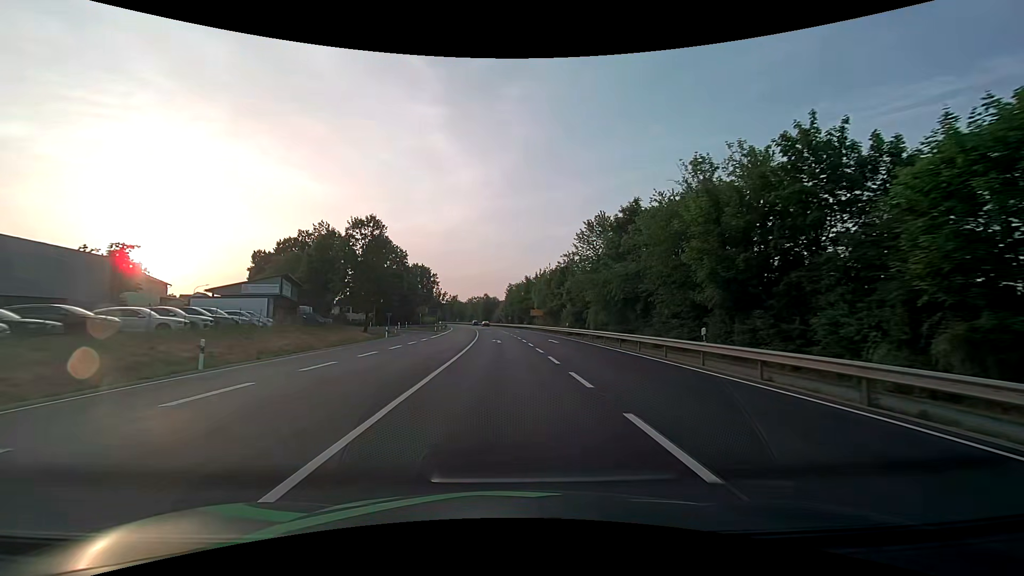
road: primary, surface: asphalt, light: Day
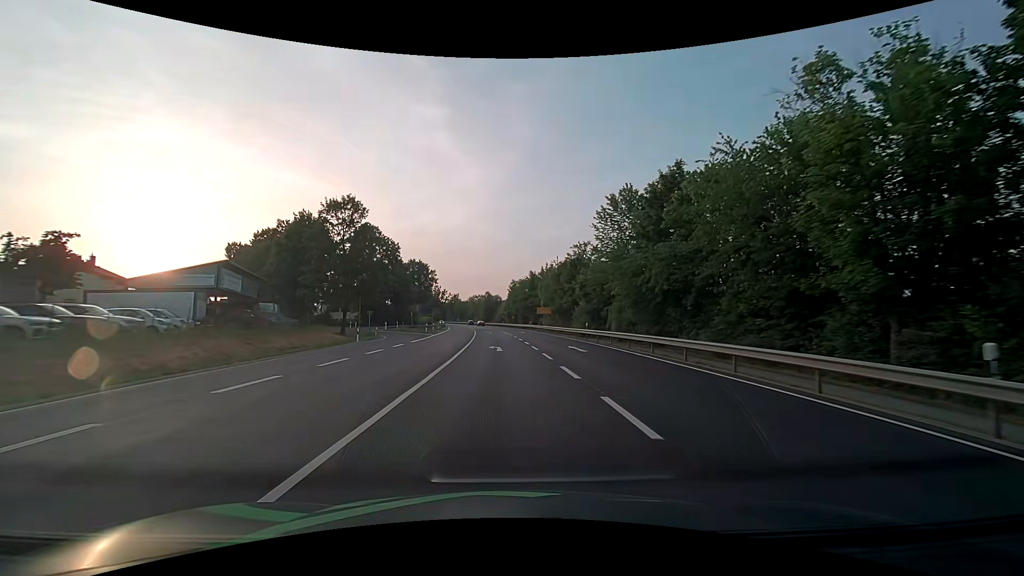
(0.0, +10.3) m; 0°
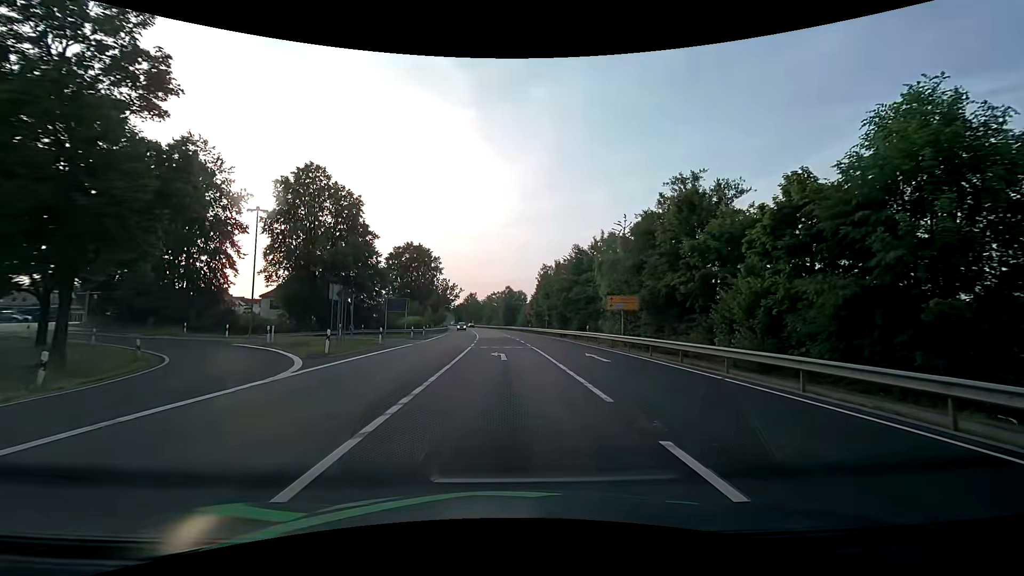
(-0.9, +37.9) m; -3°
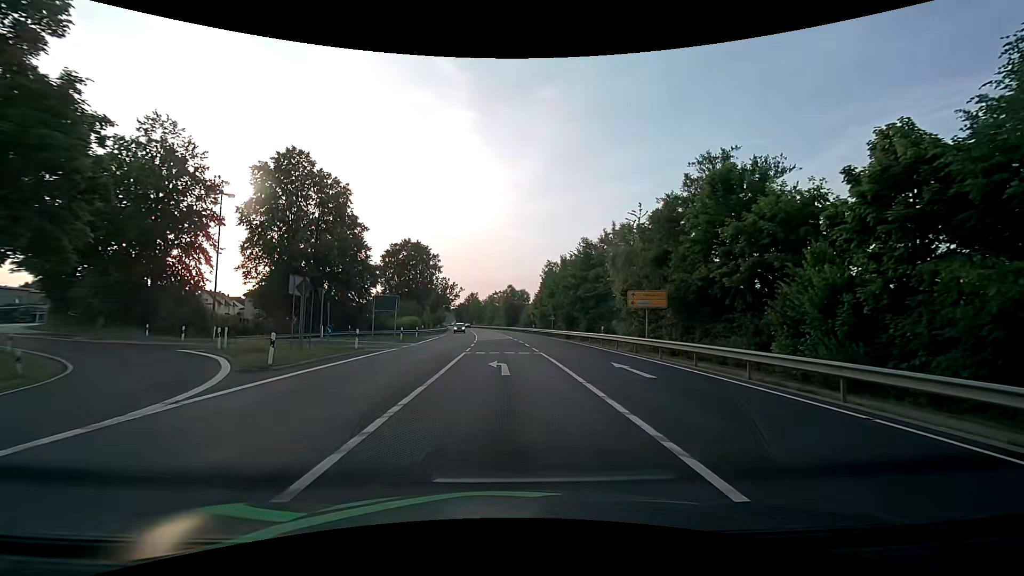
(0.0, +5.3) m; -1°
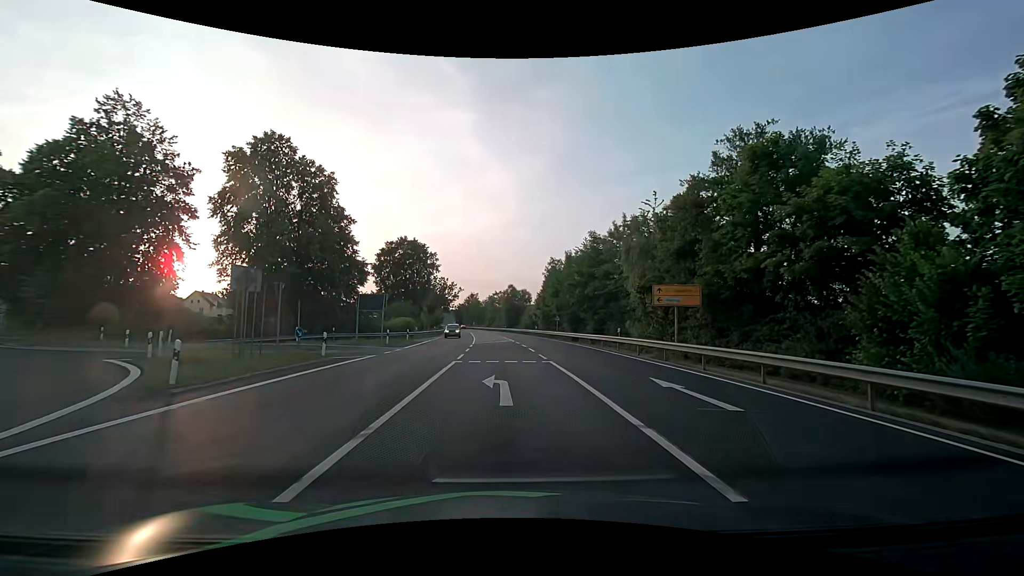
(0.0, +4.8) m; 0°
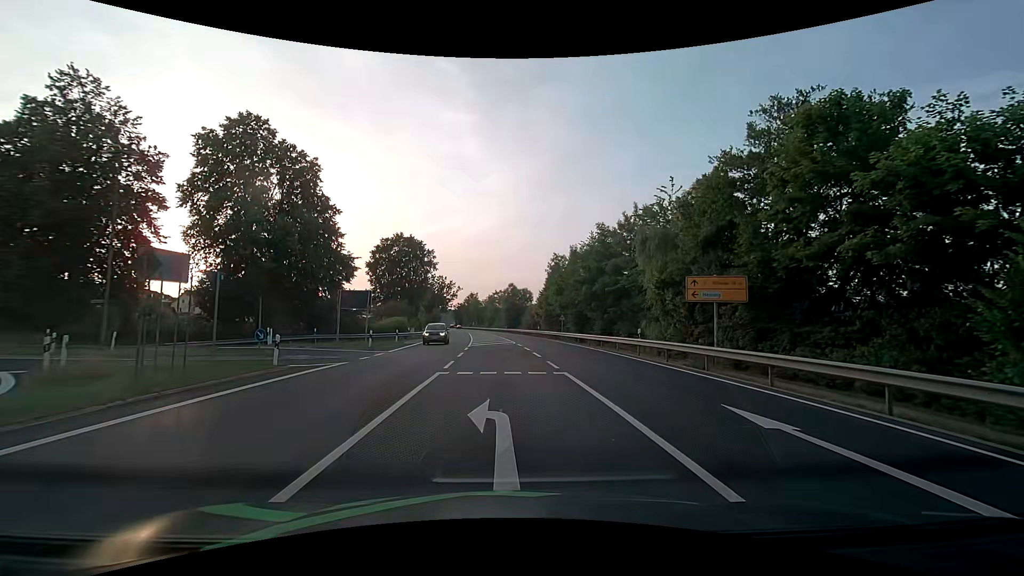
(0.0, +4.4) m; 0°
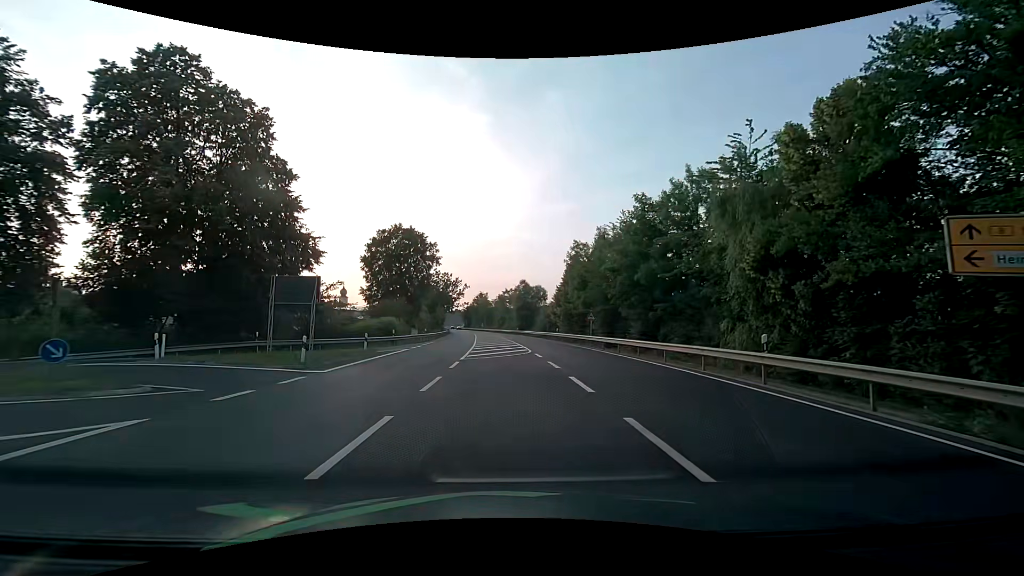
(0.0, +11.2) m; -1°
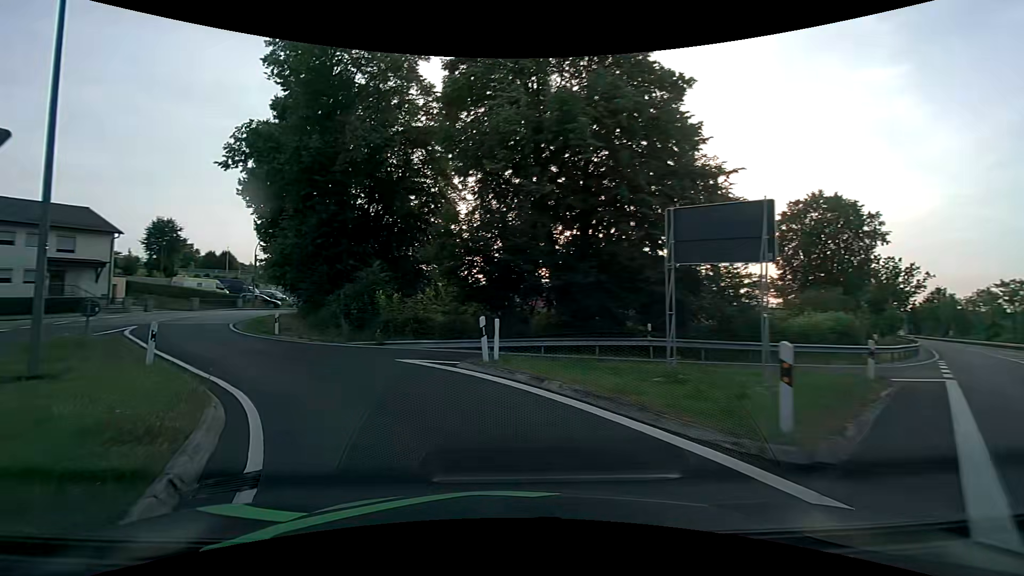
(-5.0, +13.7) m; -42°
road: unclassified
(-2, +10) (-8, +18) (-15, +25) (-19, +34) (-21, +44) (-18, +54) (-14, +63) (-9, +71) (-4, +80) (+1, +89) m
